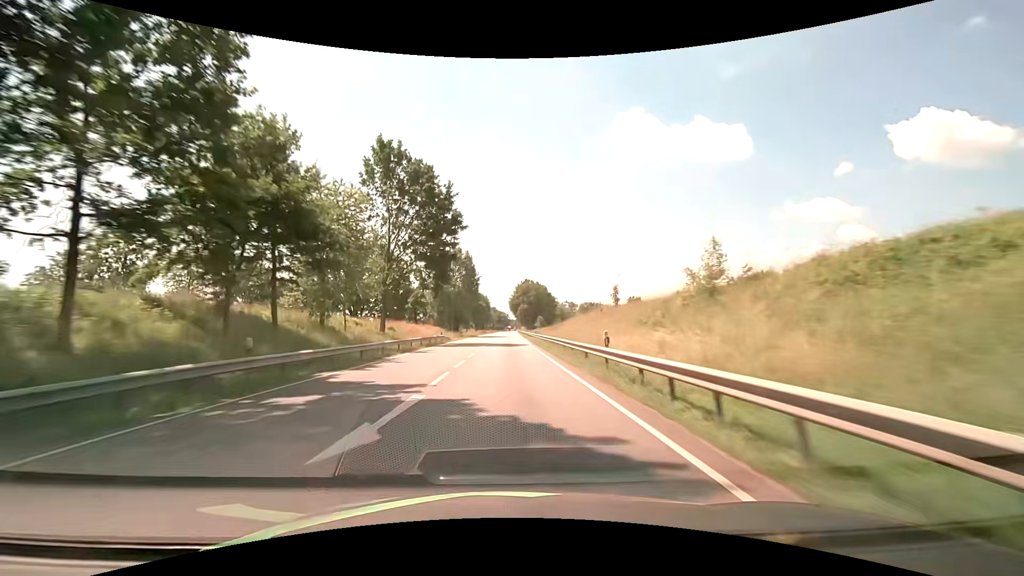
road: primary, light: Day
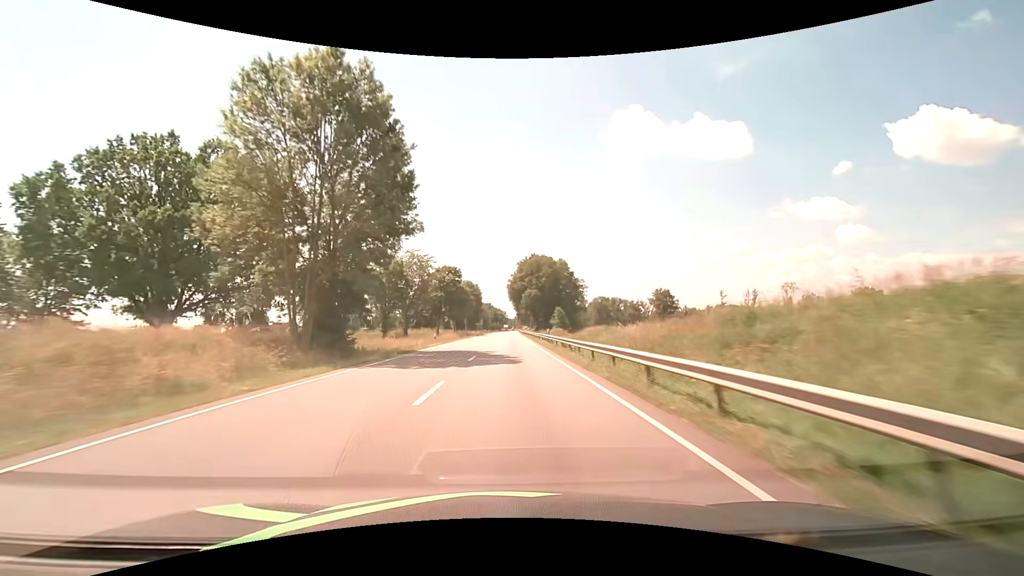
(-0.4, +63.4) m; 0°
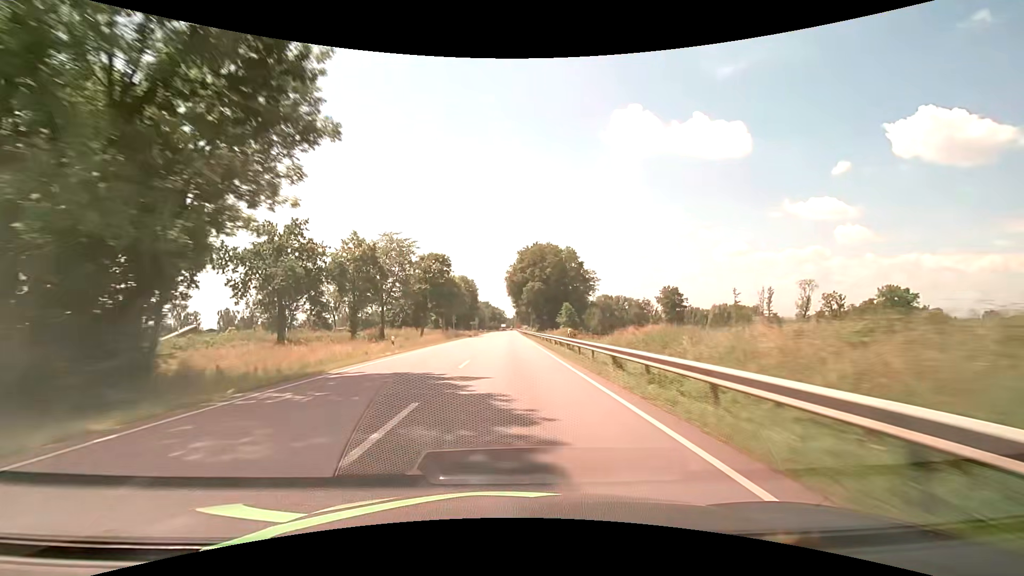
(0.0, +15.9) m; 0°
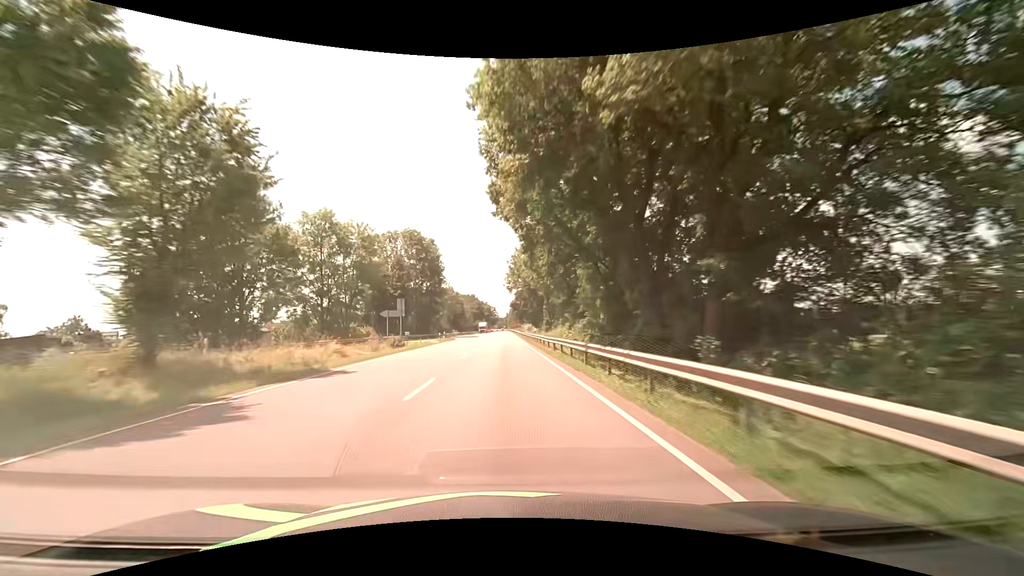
(+0.6, +79.2) m; +1°
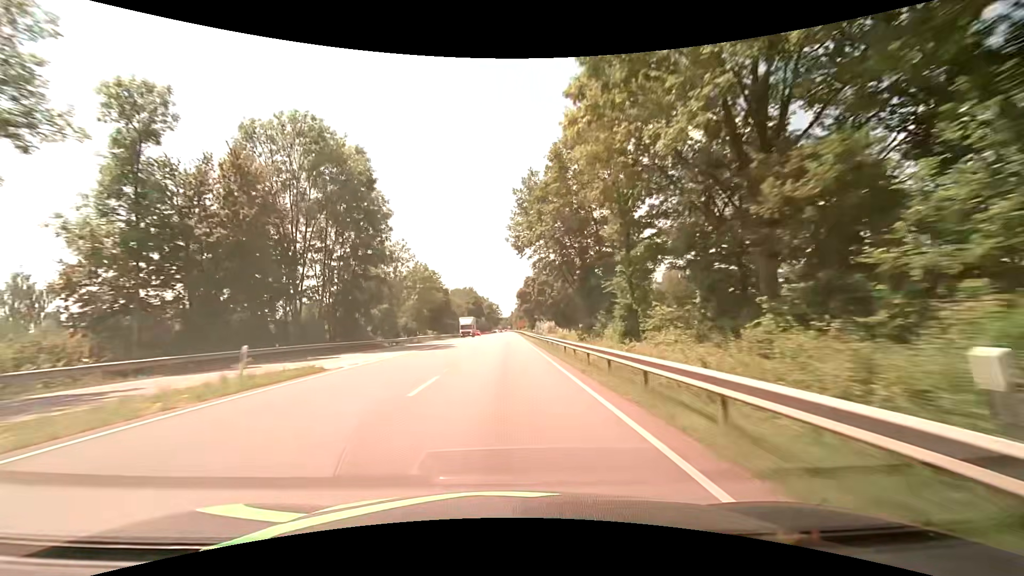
(-0.2, +47.6) m; -1°
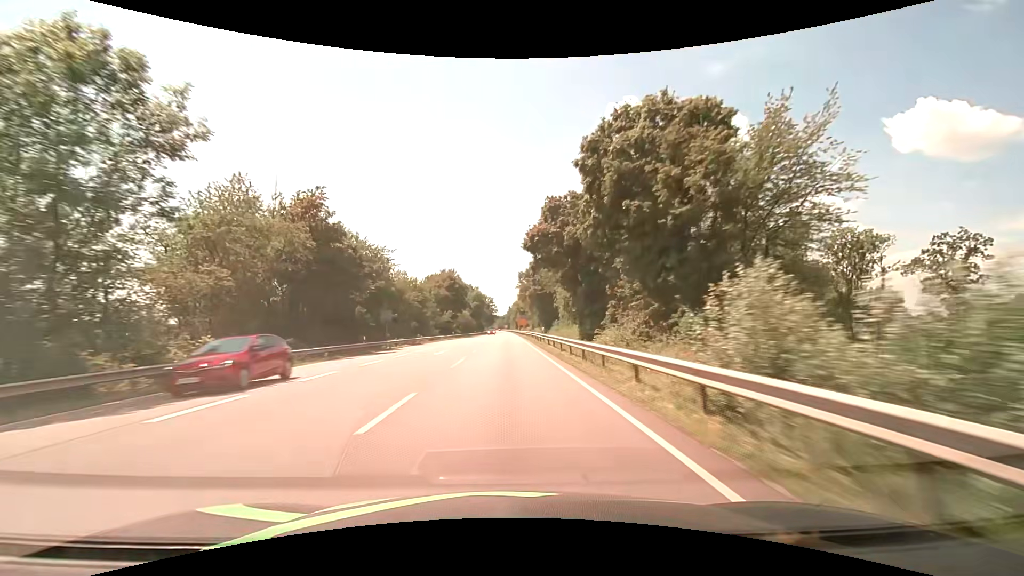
(+0.2, +63.4) m; 0°
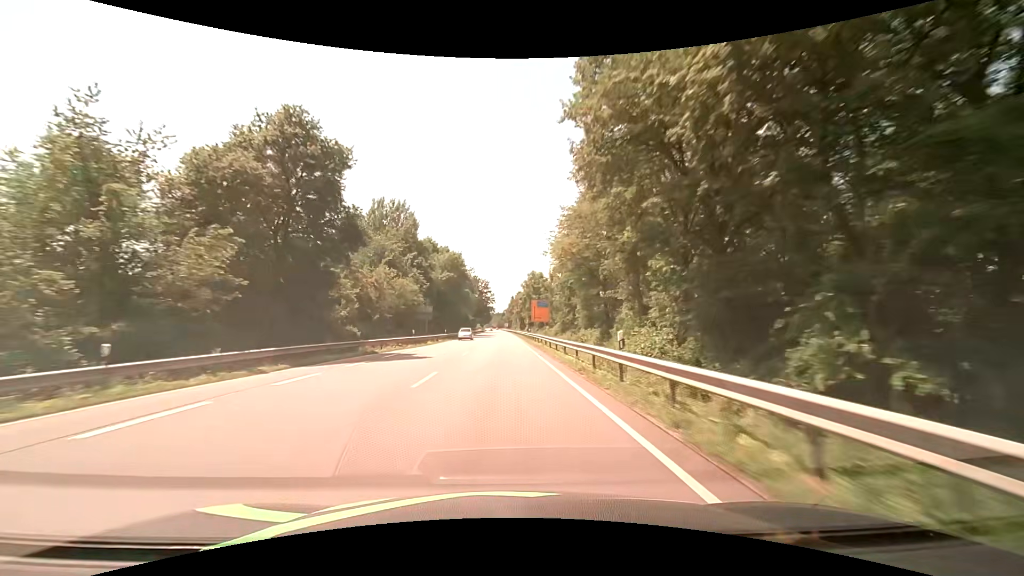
(-0.3, +79.2) m; 0°
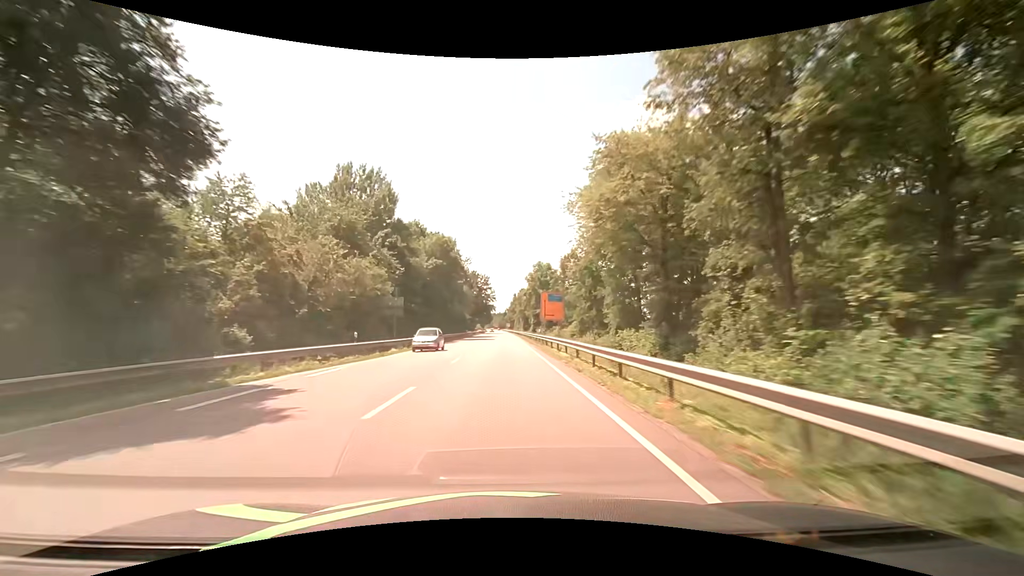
(-0.1, +15.8) m; 0°
(0, +10) (0, +20) (0, +30) (0, +40) (0, +50) (0, +60) (0, +70) (0, +80) (0, +90) (0, +100) m
